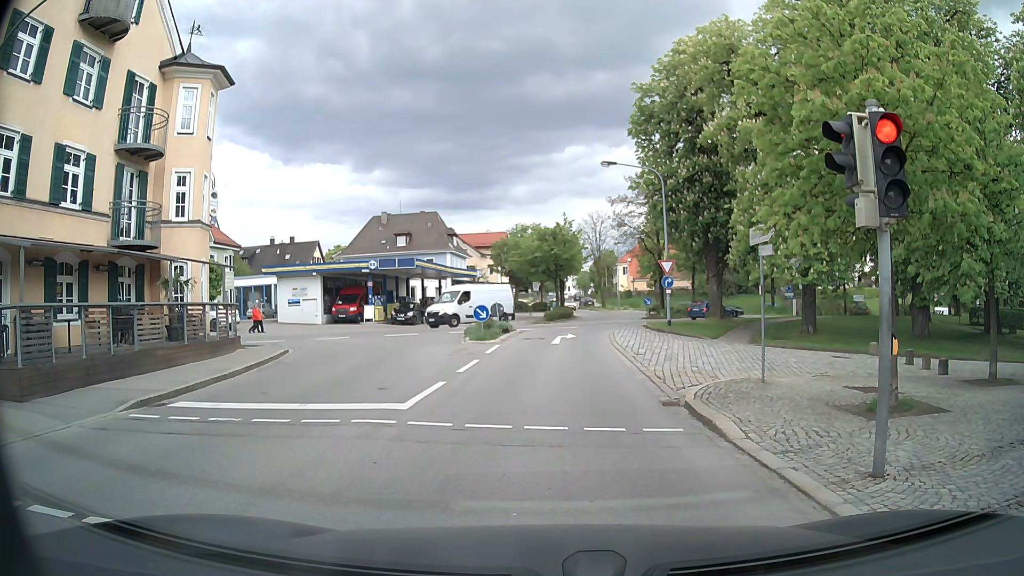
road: secondary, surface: asphalt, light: Day
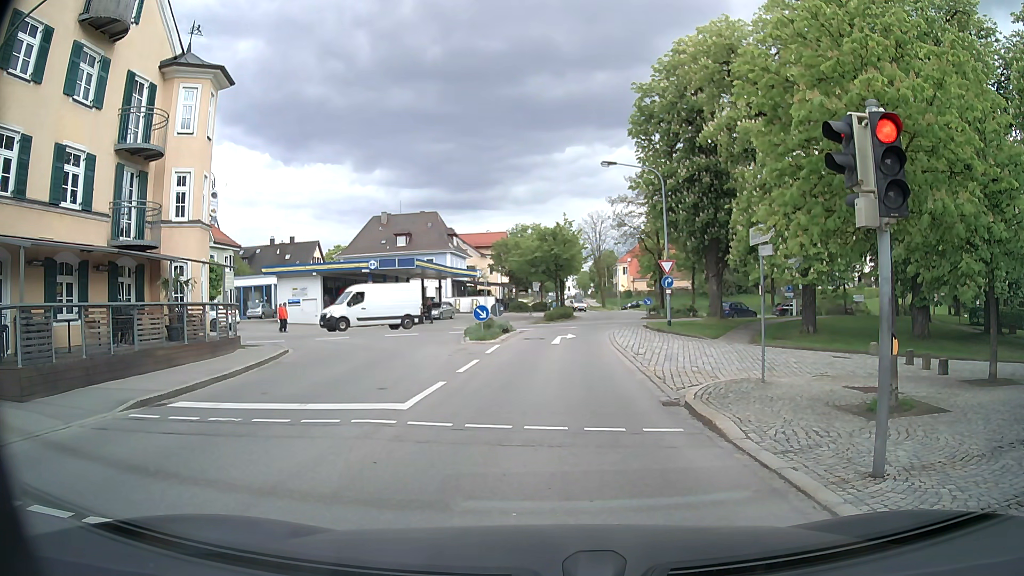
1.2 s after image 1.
(0.0, 0.0) m; 0°
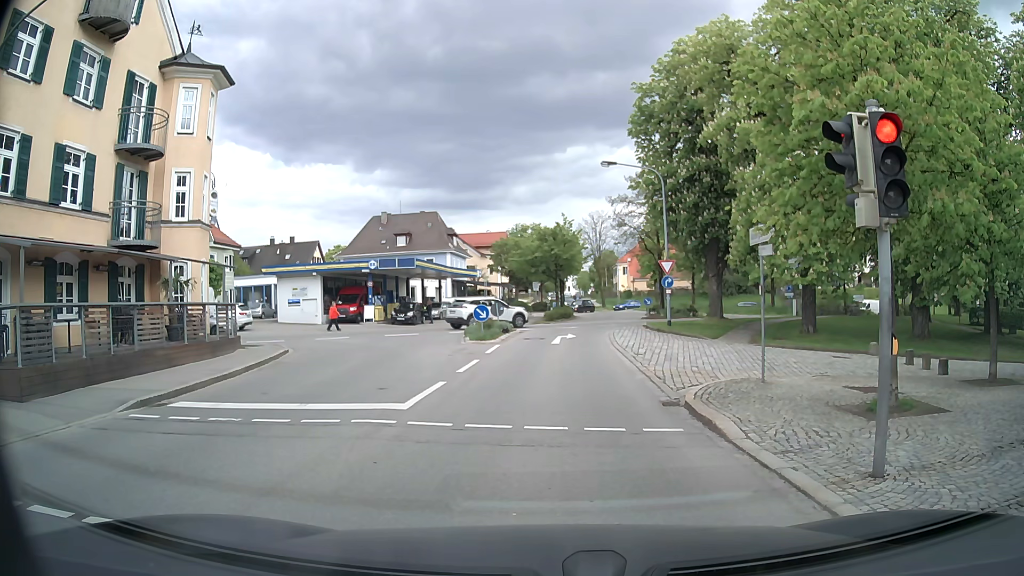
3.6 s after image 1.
(0.0, 0.0) m; 0°
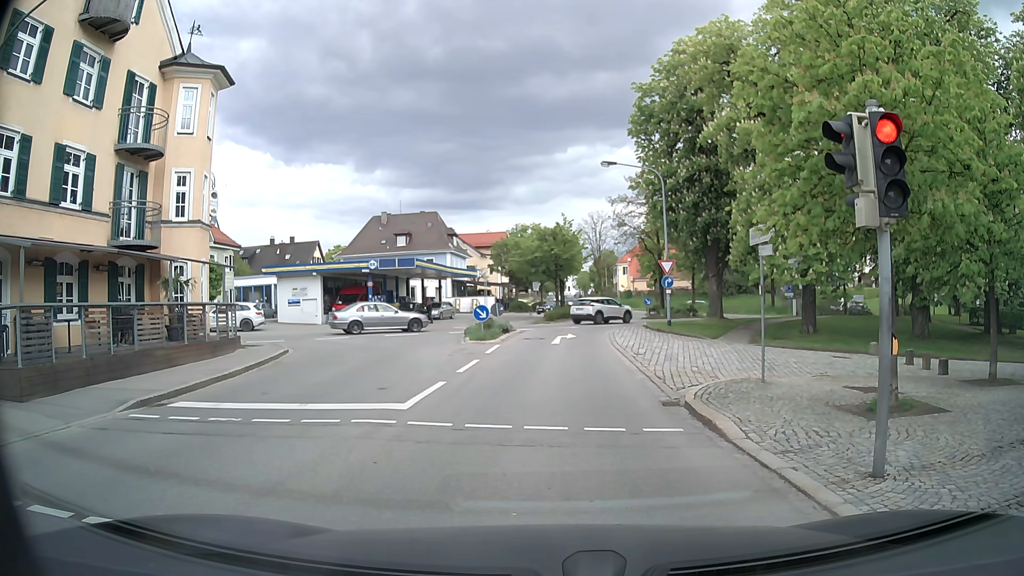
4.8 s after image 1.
(0.0, 0.0) m; 0°
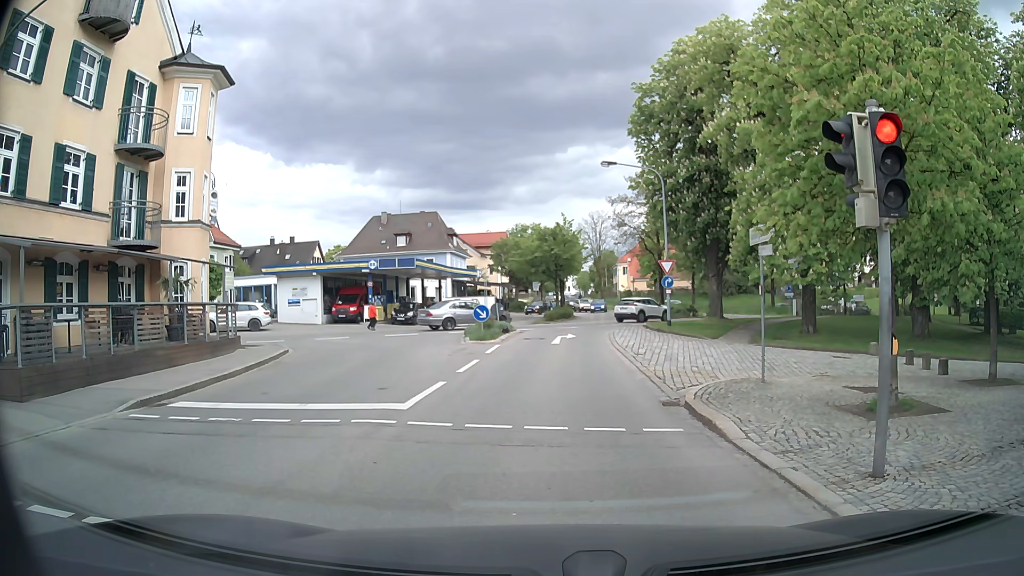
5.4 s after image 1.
(0.0, 0.0) m; 0°
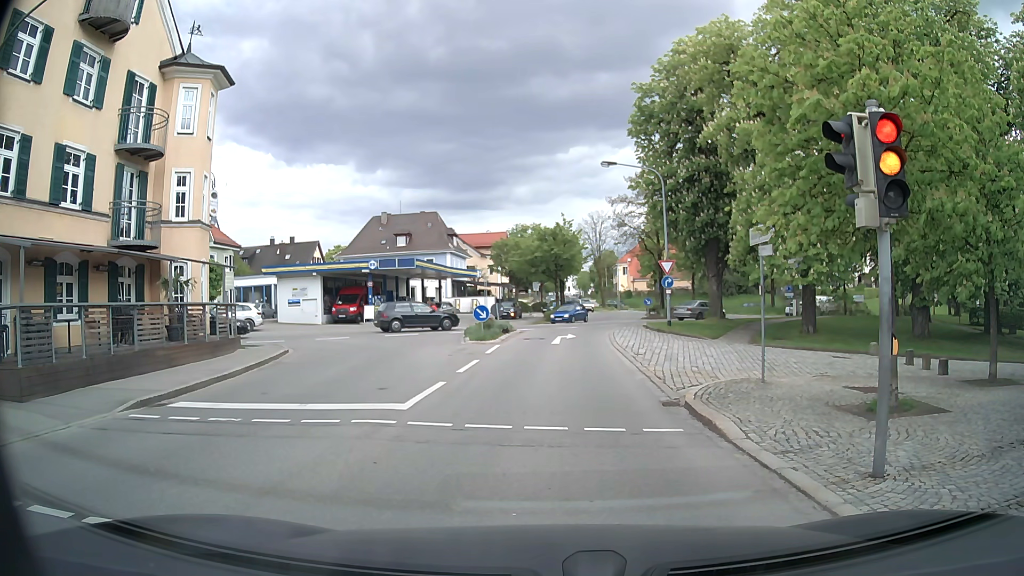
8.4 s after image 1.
(0.0, 0.0) m; 0°
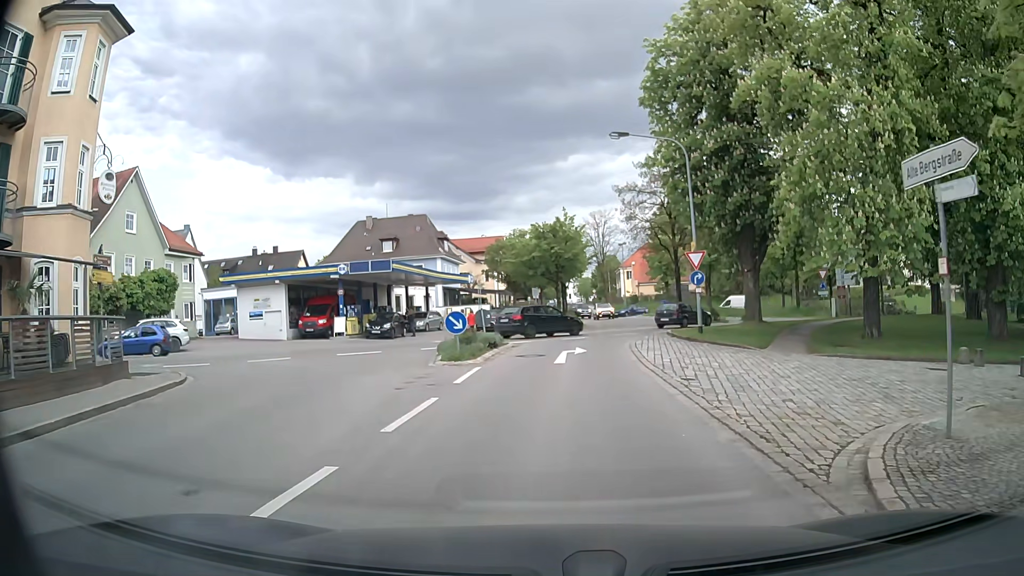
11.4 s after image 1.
(-0.1, +7.2) m; -1°
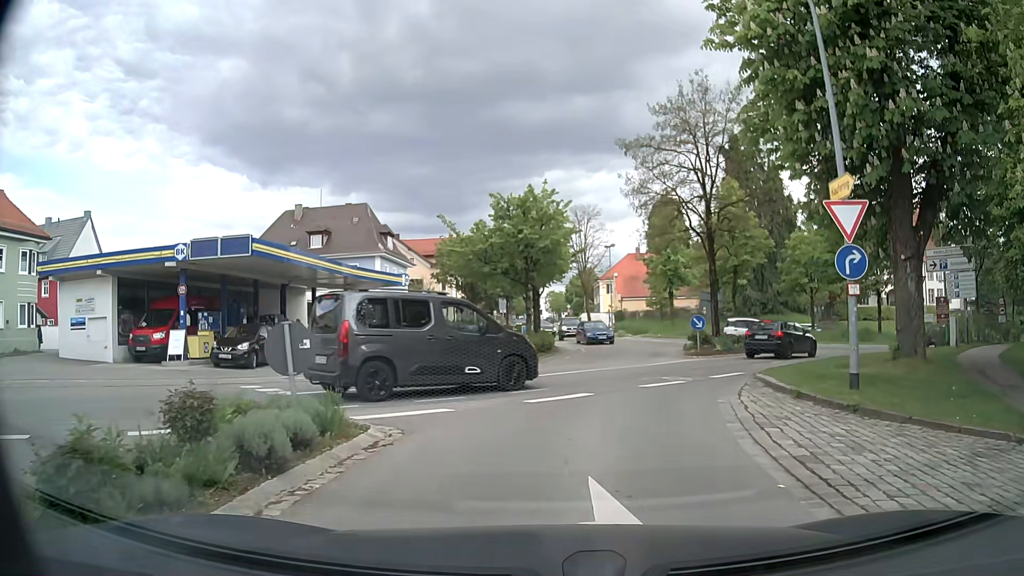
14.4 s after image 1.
(+0.1, +15.8) m; +2°
